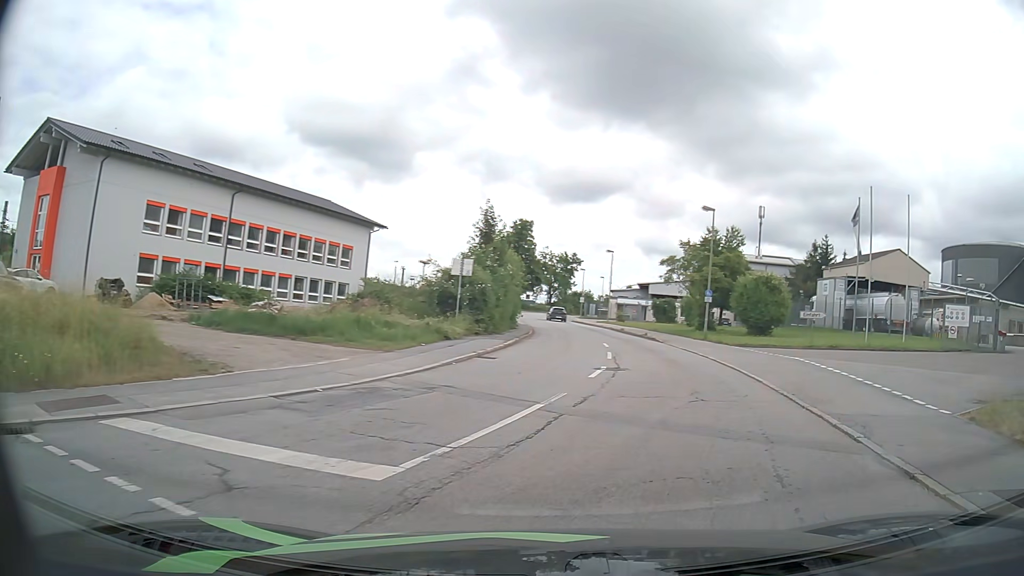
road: residential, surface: asphalt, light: Day
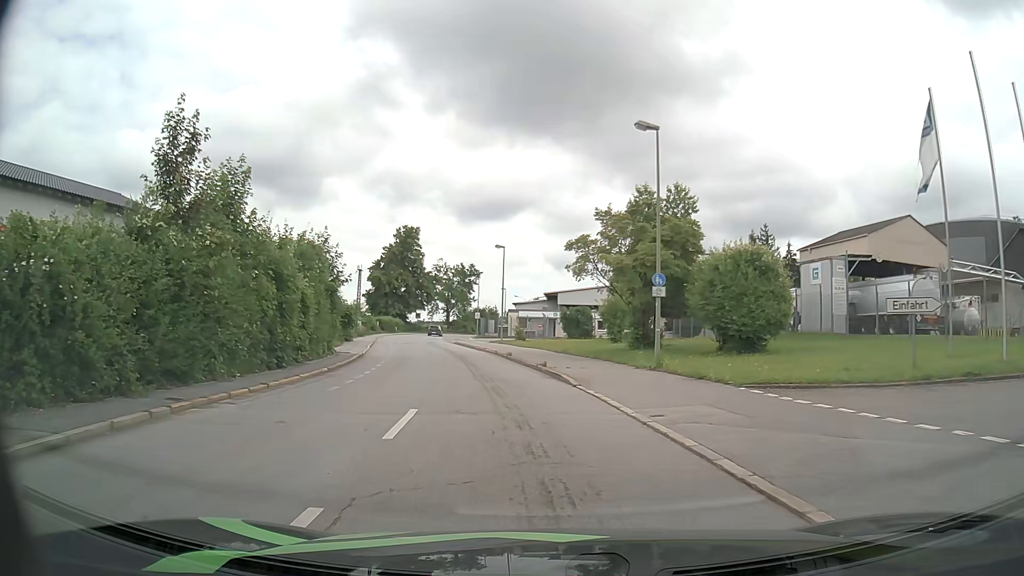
(+3.1, +19.4) m; +7°
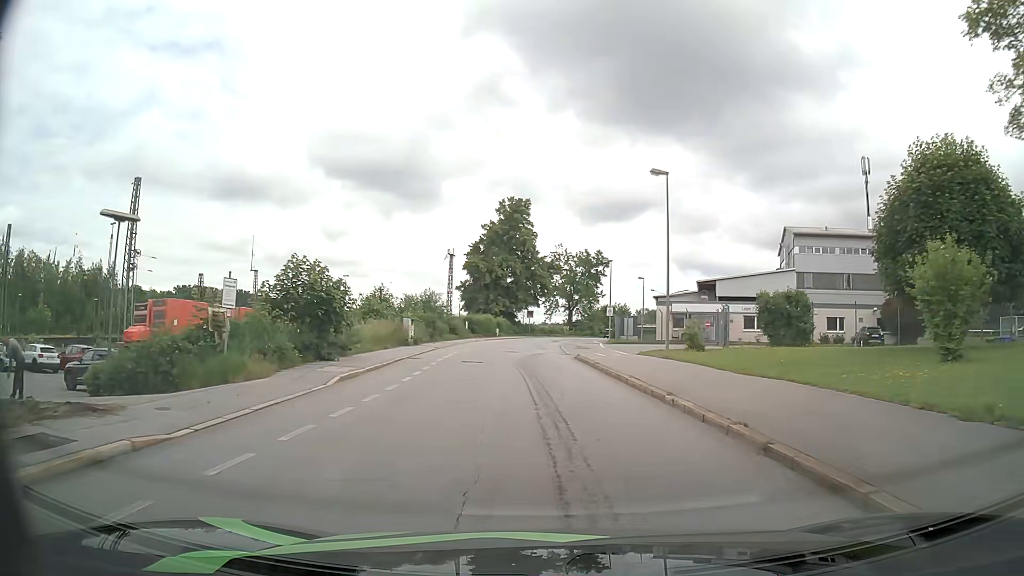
(-3.4, +27.1) m; -11°
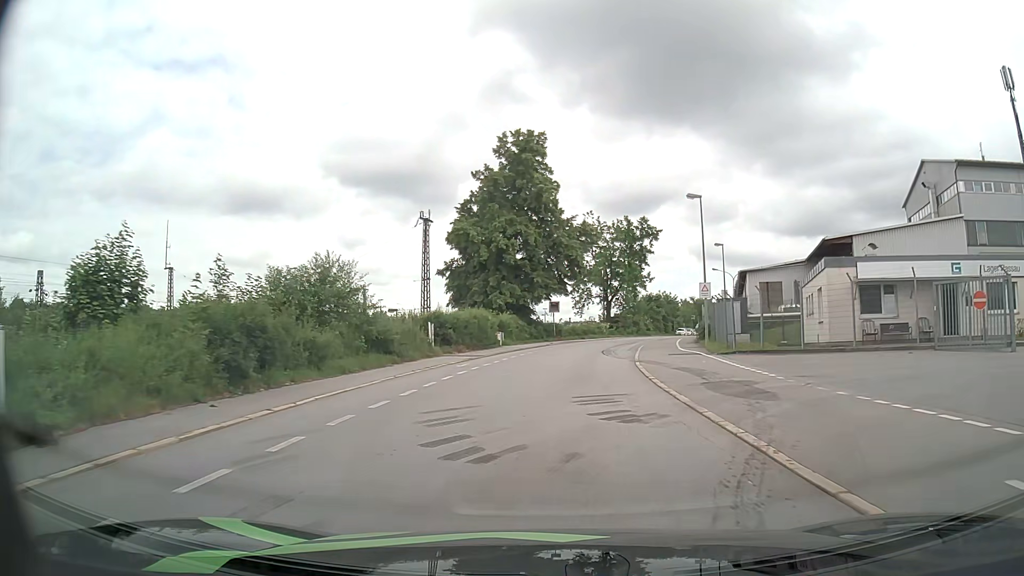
(-0.9, +31.4) m; -2°
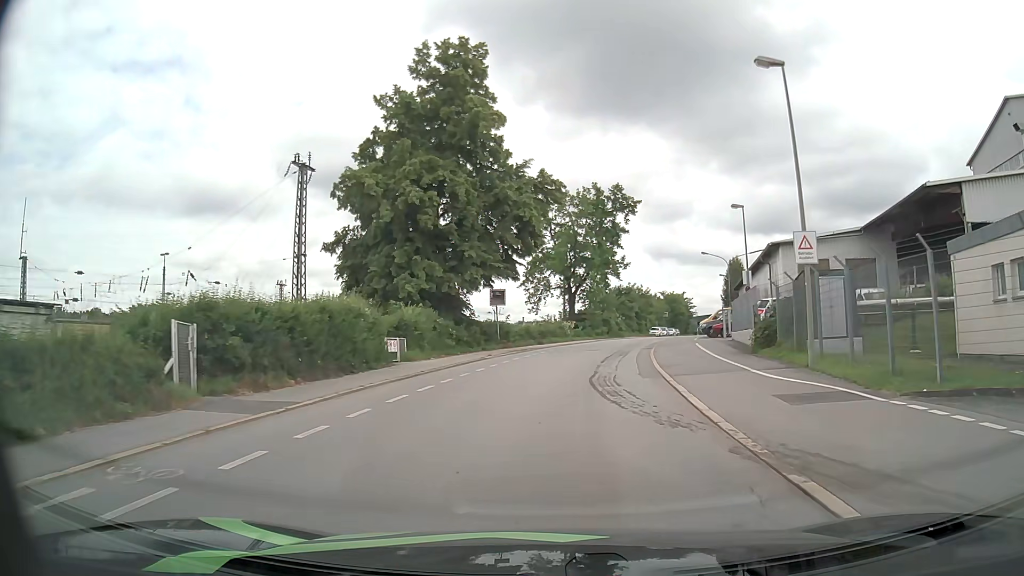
(+0.6, +19.1) m; +4°
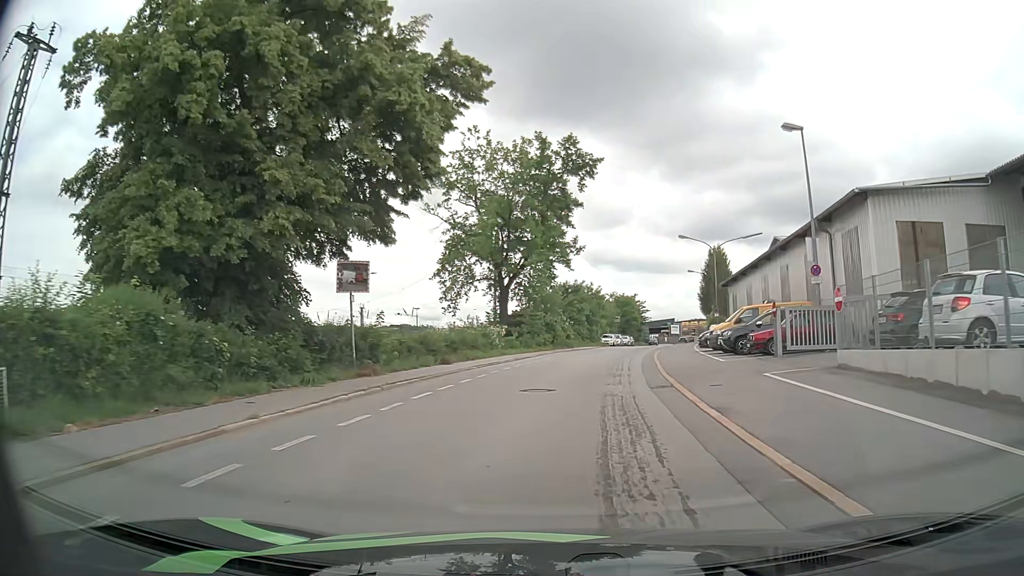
(+0.9, +18.9) m; +5°
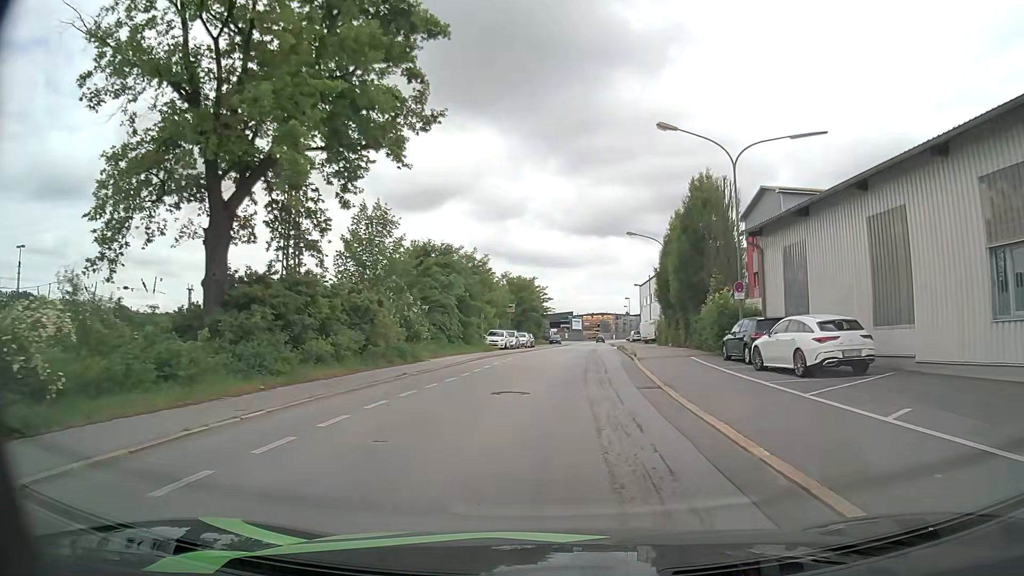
(+2.5, +30.6) m; +9°
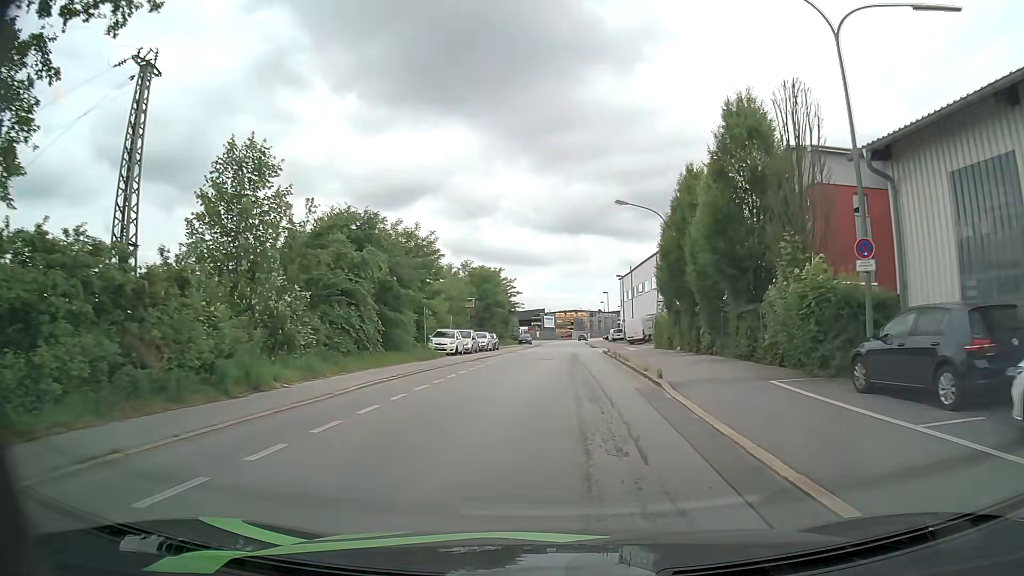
(+0.3, +12.6) m; +2°
(0, +10) (0, +20) (+1, +30) (+1, +40) (+1, +50) (+2, +60) (+2, +70) (+2, +80) (+3, +90) (+3, +100) m
